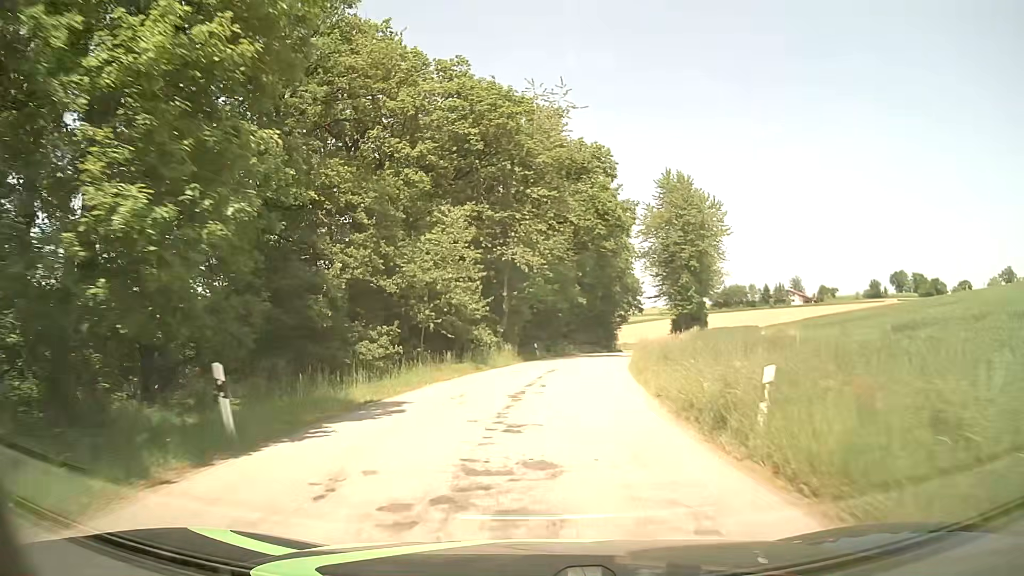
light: Day
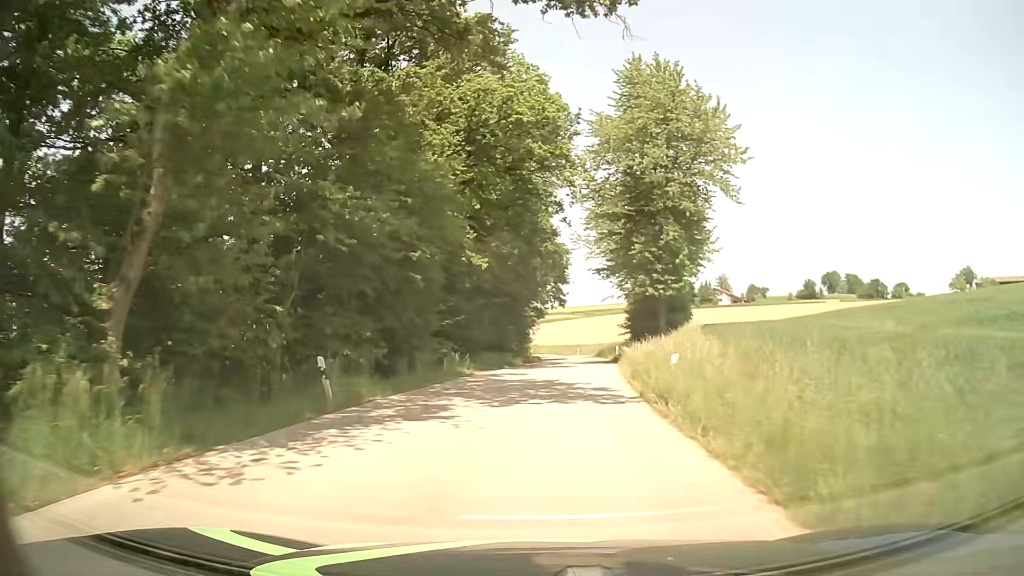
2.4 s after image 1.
(+2.3, +30.6) m; +8°
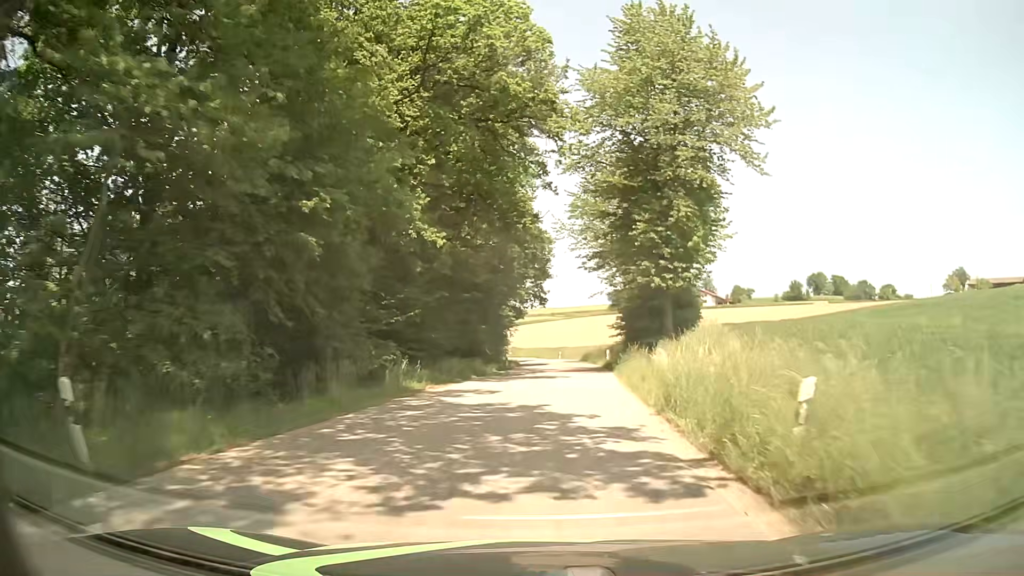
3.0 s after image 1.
(+0.1, +7.7) m; +2°
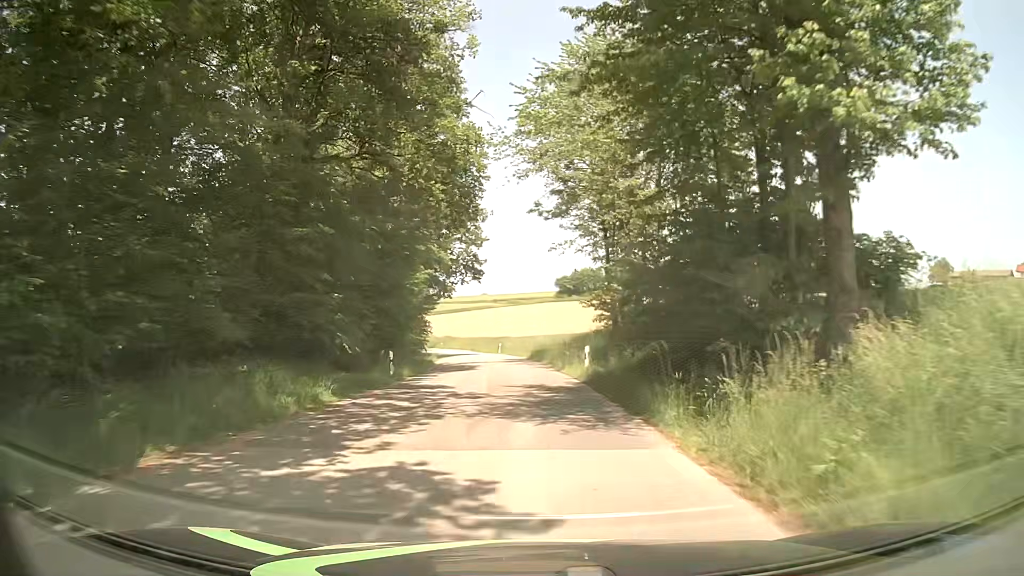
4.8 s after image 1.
(+1.0, +22.5) m; +5°
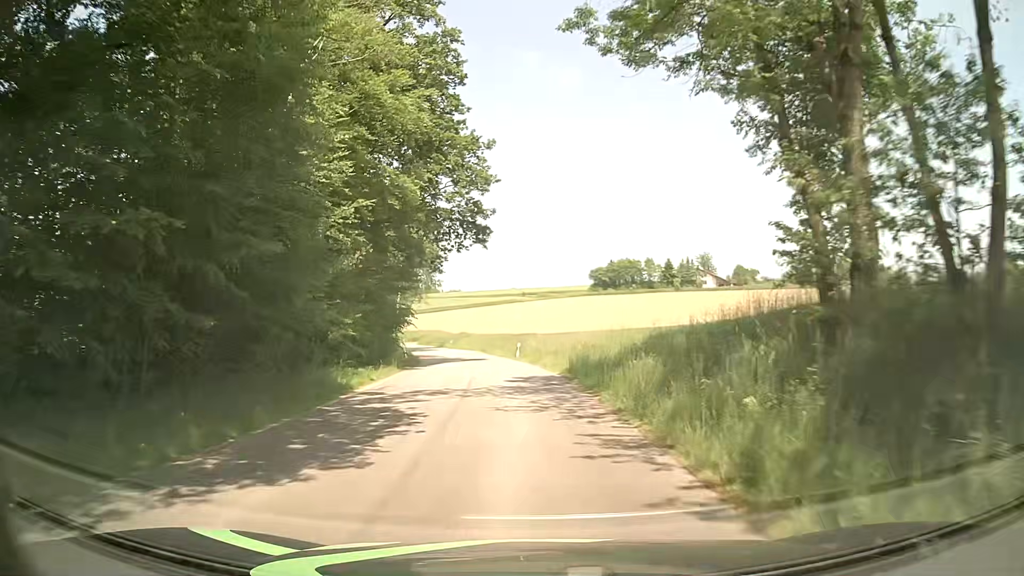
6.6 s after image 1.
(-0.3, +22.7) m; -3°
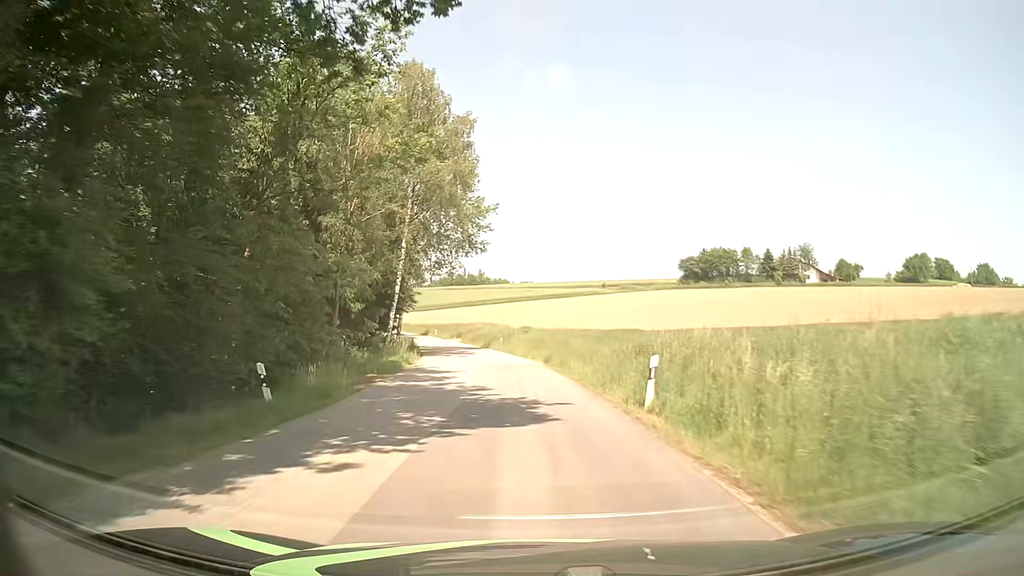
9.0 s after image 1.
(-1.7, +31.0) m; -7°
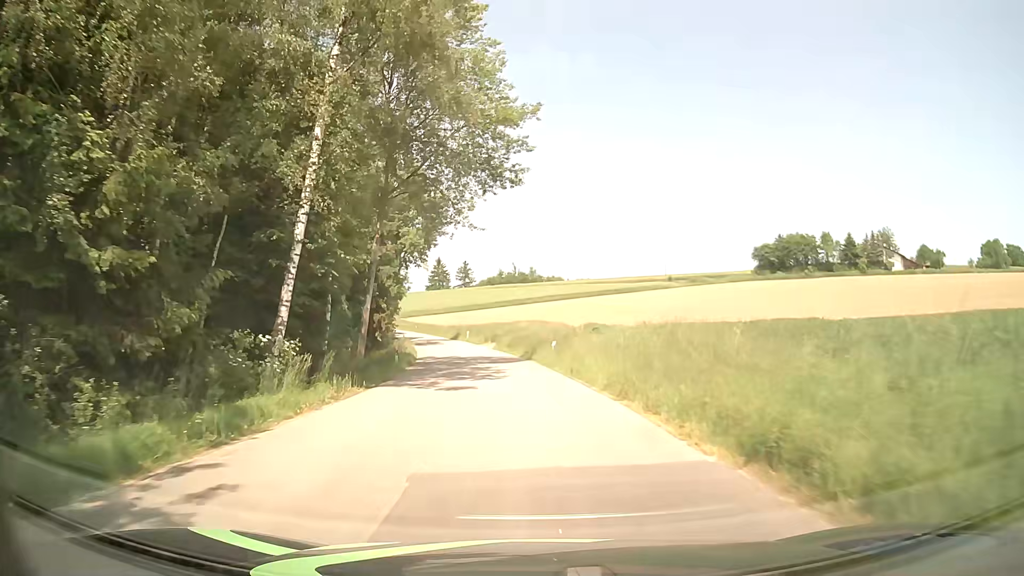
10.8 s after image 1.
(-0.8, +23.9) m; -4°
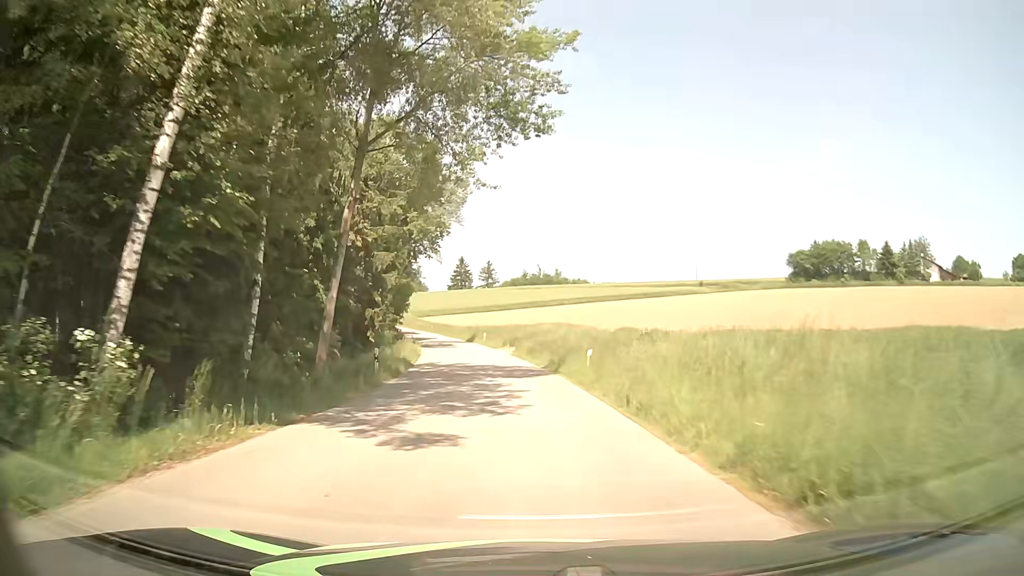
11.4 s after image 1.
(-0.2, +8.1) m; -2°
(0, +10) (-1, +20) (-2, +30) (-3, +40) (-4, +50) (-6, +60) (-8, +69) (-11, +79) (-13, +89) (-16, +98) m
